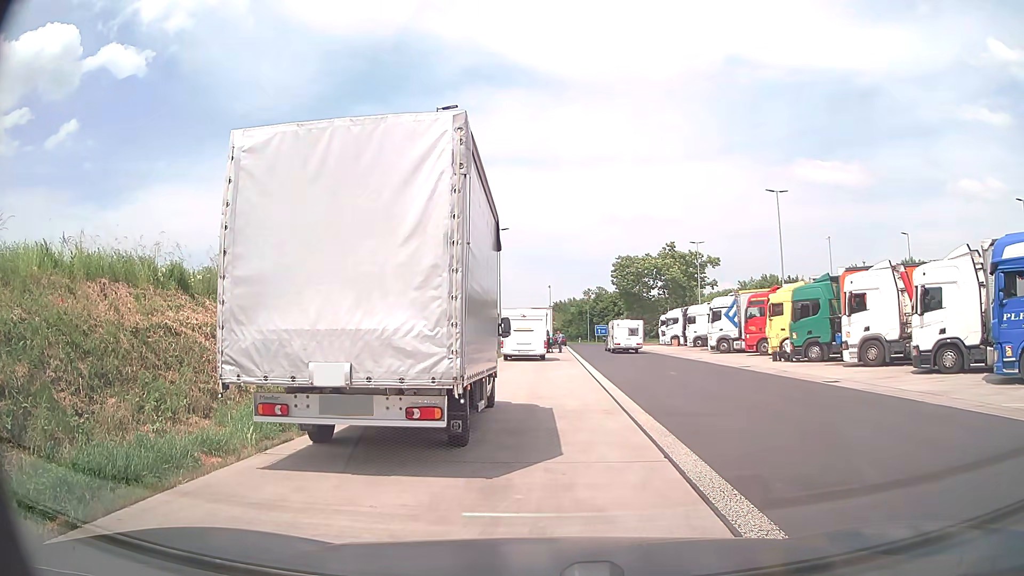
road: service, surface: asphalt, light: Day
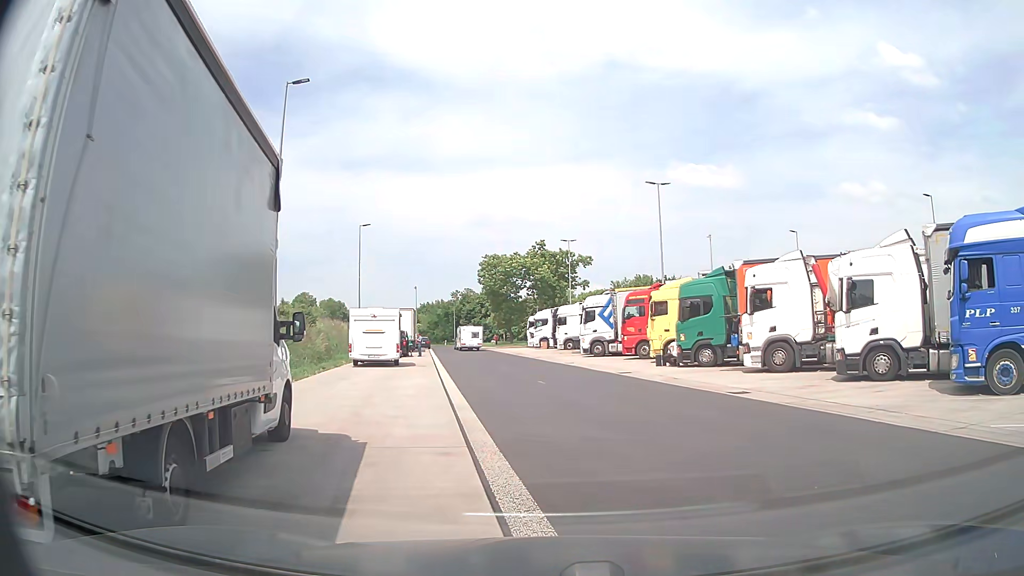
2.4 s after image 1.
(+0.4, +3.9) m; +14°
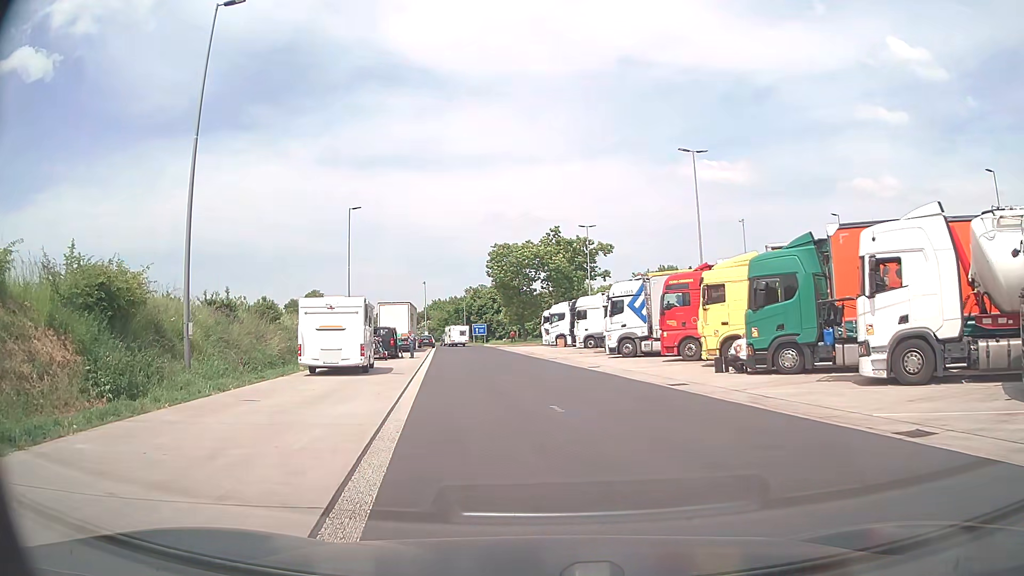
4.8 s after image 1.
(-0.1, +8.3) m; -2°
(0, +10) (-1, +20) (-3, +30) (-4, +40) (-5, +50) (-7, +60) (-8, +69) (-11, +79) (-13, +89) (-16, +98) m
